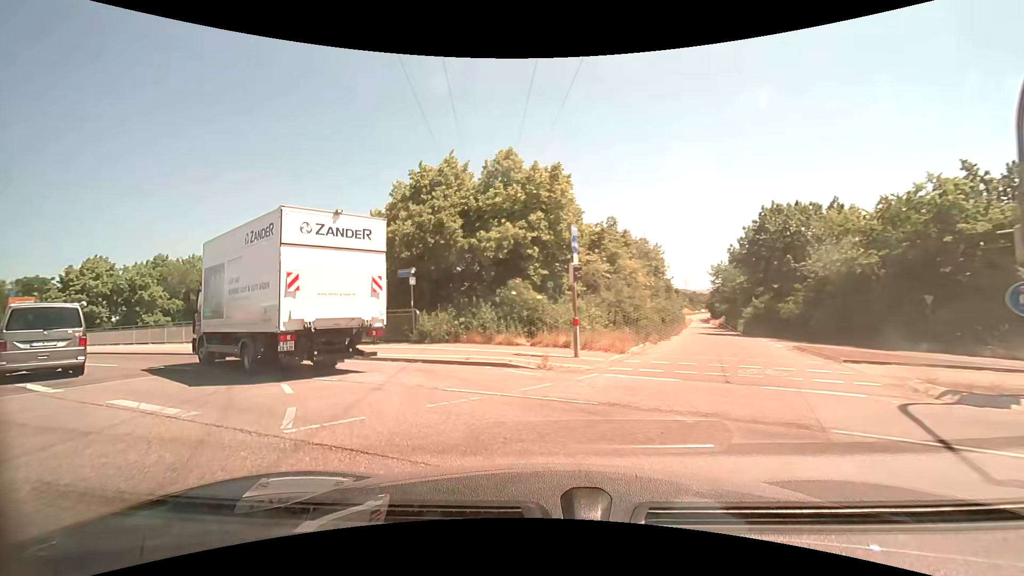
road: primary_link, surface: asphalt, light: Day
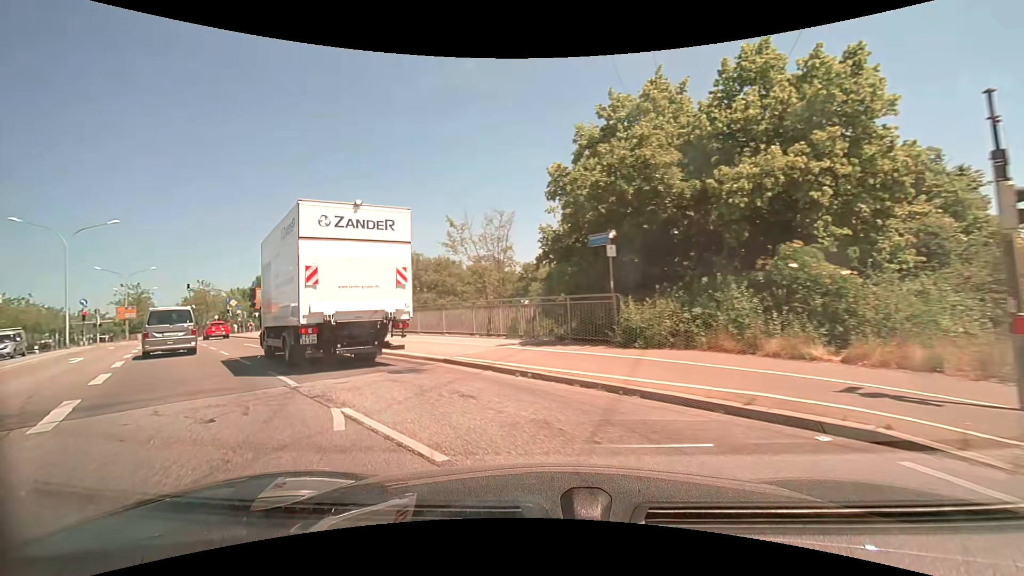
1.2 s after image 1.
(-1.3, +7.0) m; -23°
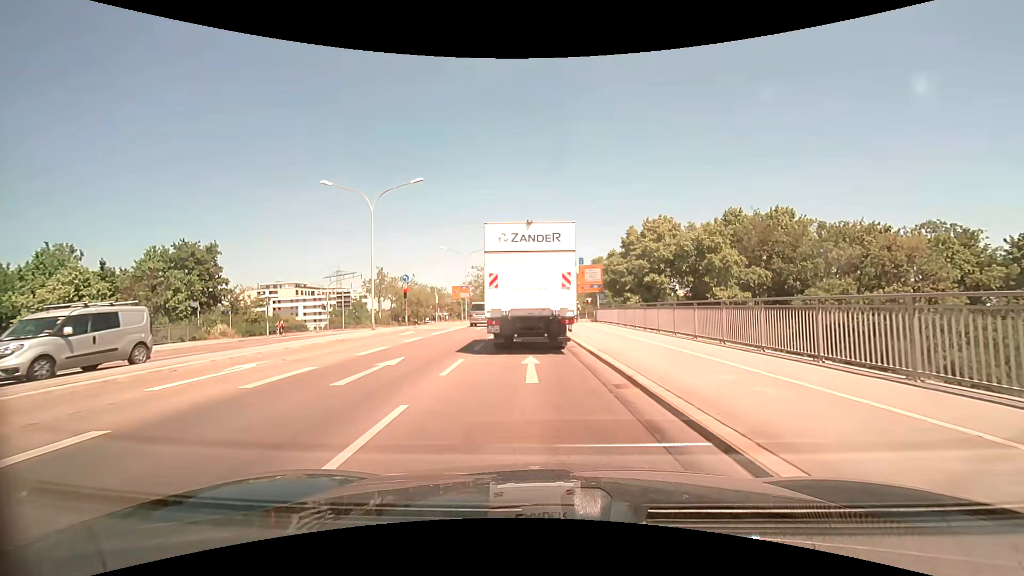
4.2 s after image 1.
(-7.3, +17.0) m; -37°
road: primary
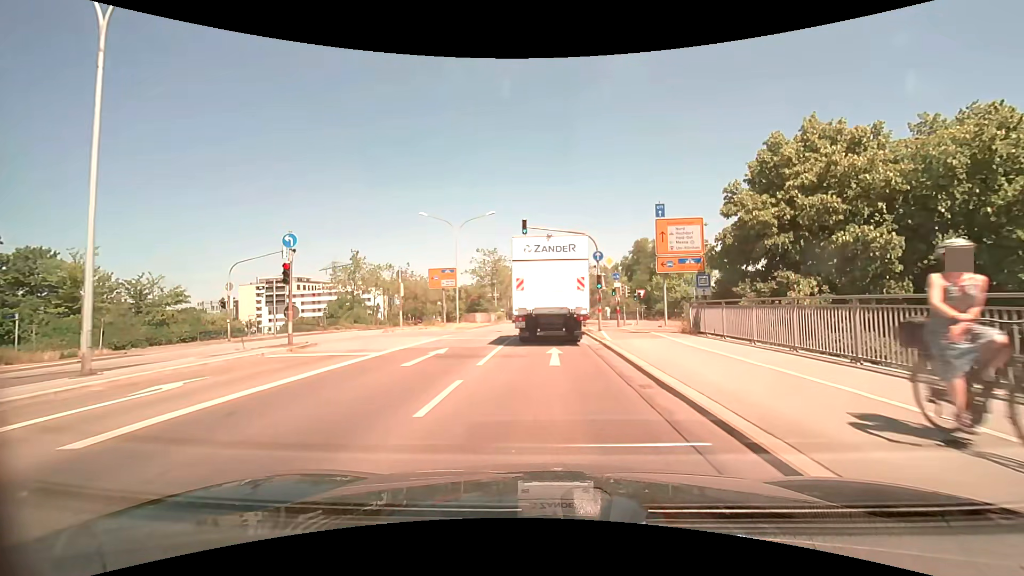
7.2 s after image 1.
(-0.6, +22.2) m; -2°
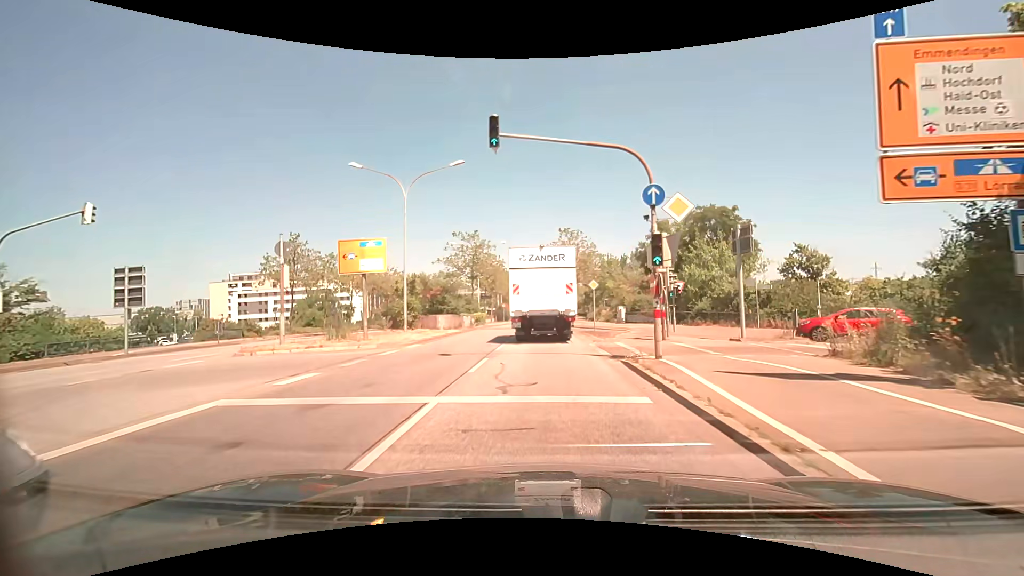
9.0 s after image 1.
(+0.1, +15.0) m; 0°
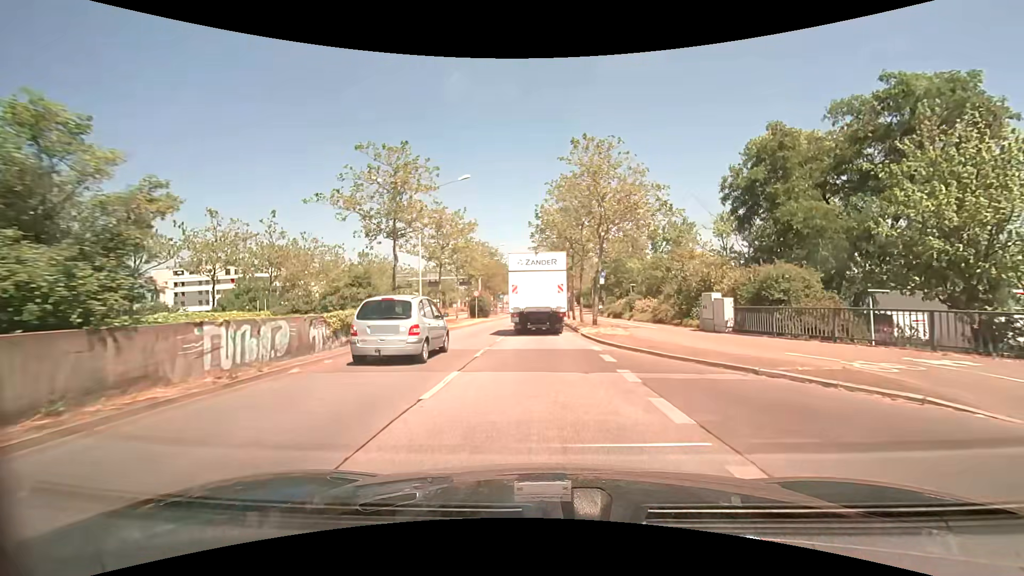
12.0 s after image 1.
(+0.1, +27.6) m; +1°
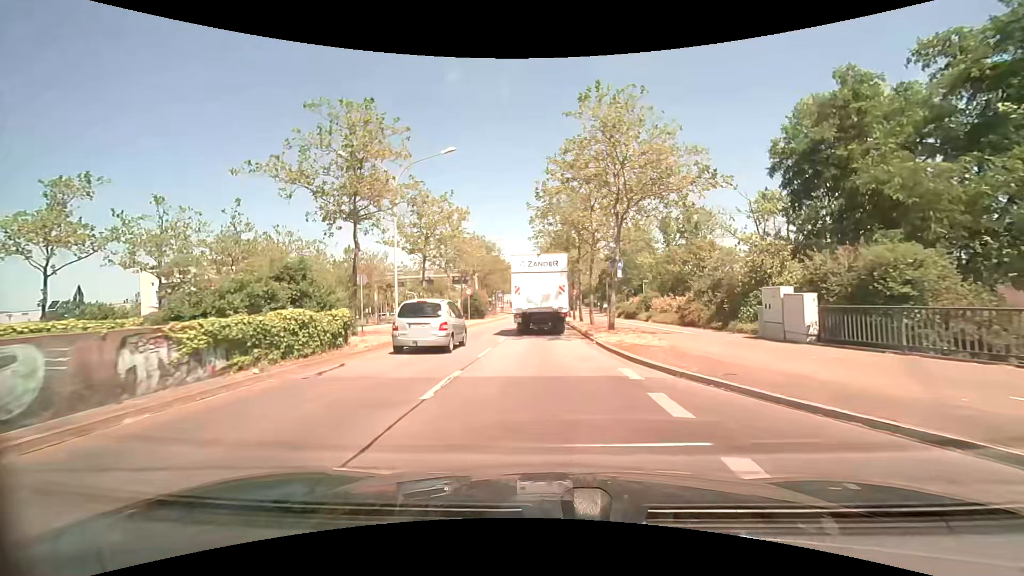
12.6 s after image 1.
(0.0, +5.9) m; 0°
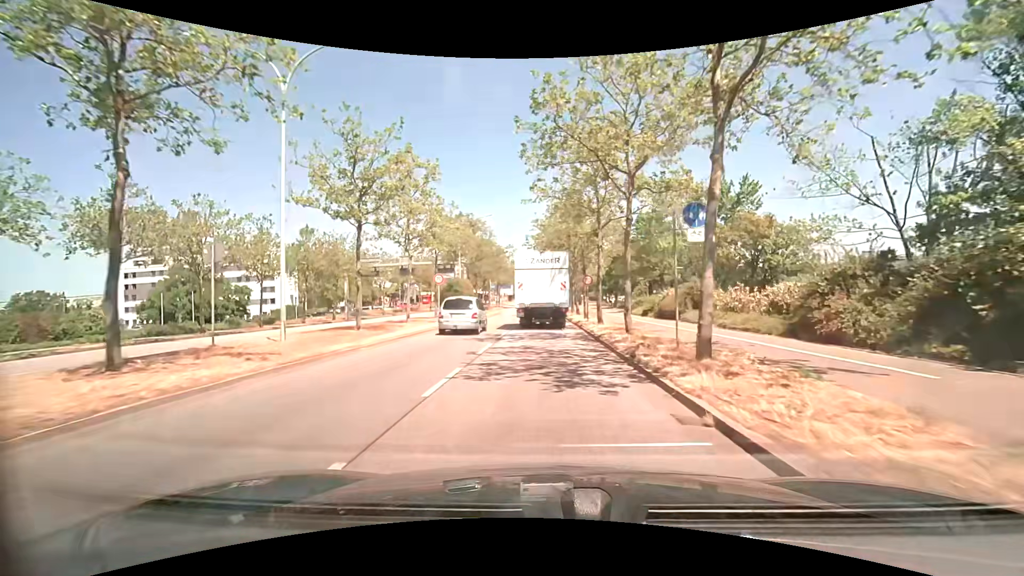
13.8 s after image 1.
(-0.1, +11.9) m; 0°
(0, +10) (0, +20) (0, +30) (0, +40) (0, +50) (0, +60) (0, +70) (0, +80) (0, +90) (0, +100) m
